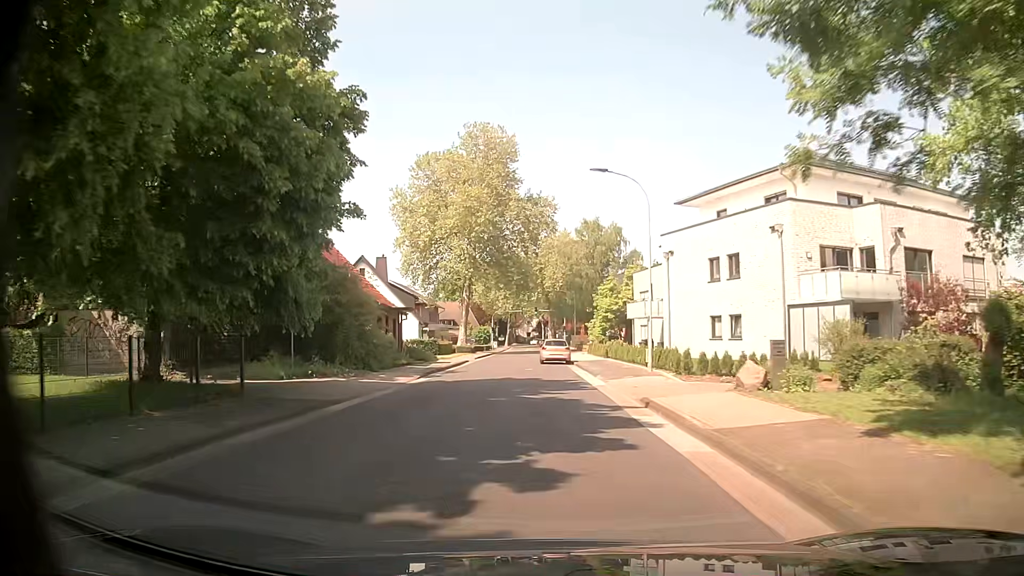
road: tertiary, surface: asphalt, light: Day
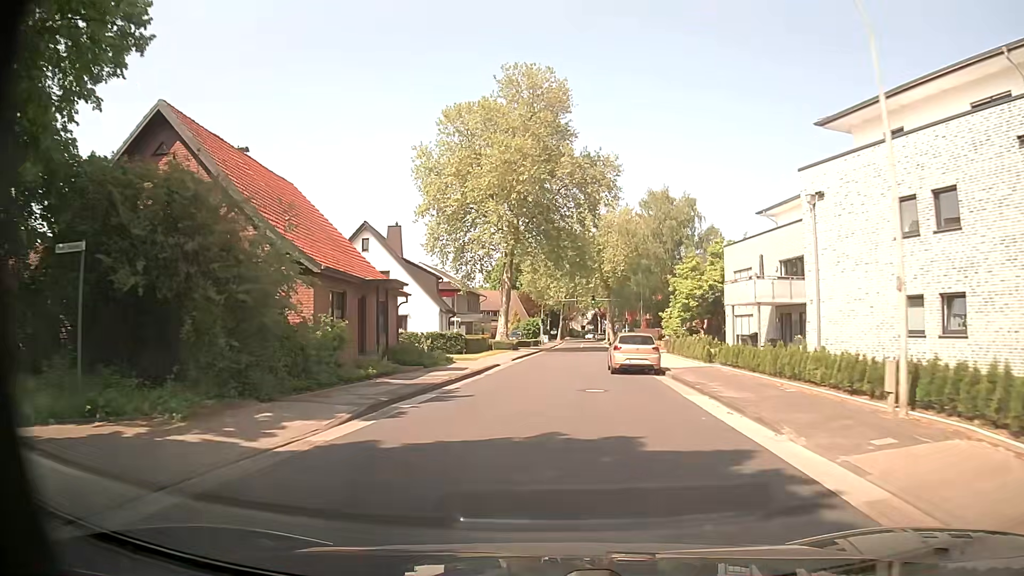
(-0.4, +14.9) m; -4°
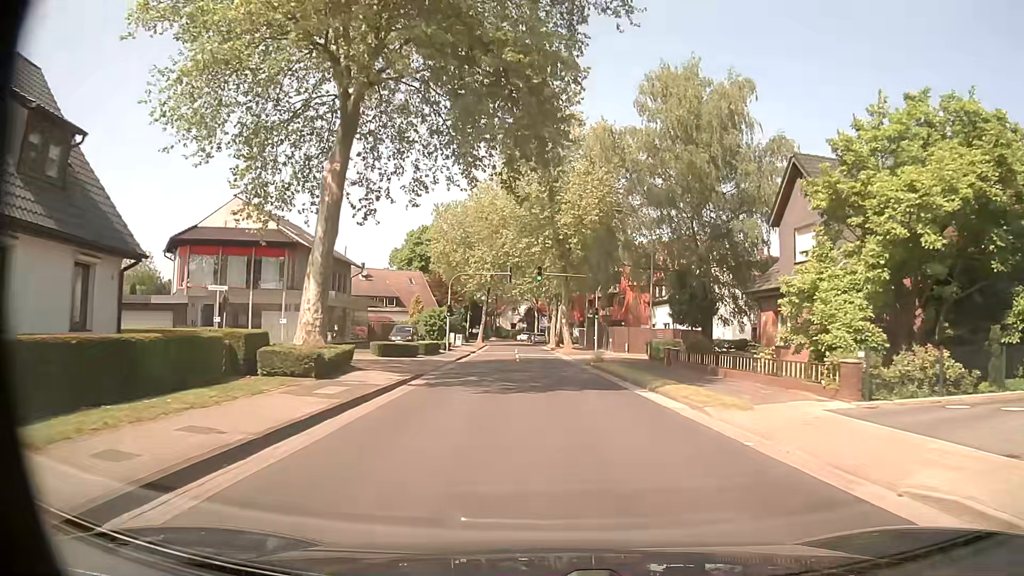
(+1.1, +37.1) m; +6°
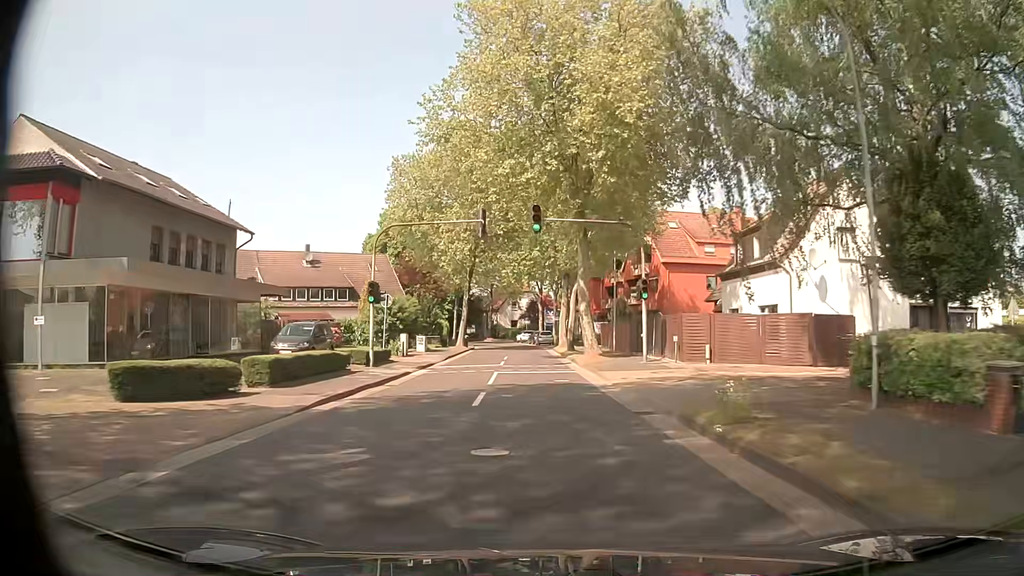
(+0.1, +22.9) m; -1°
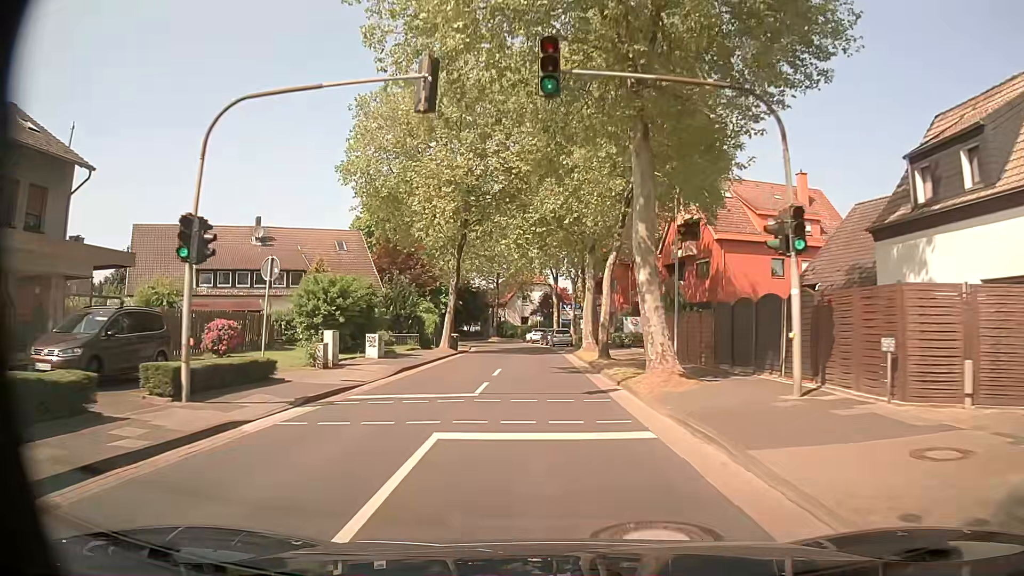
(-0.2, +15.6) m; -1°
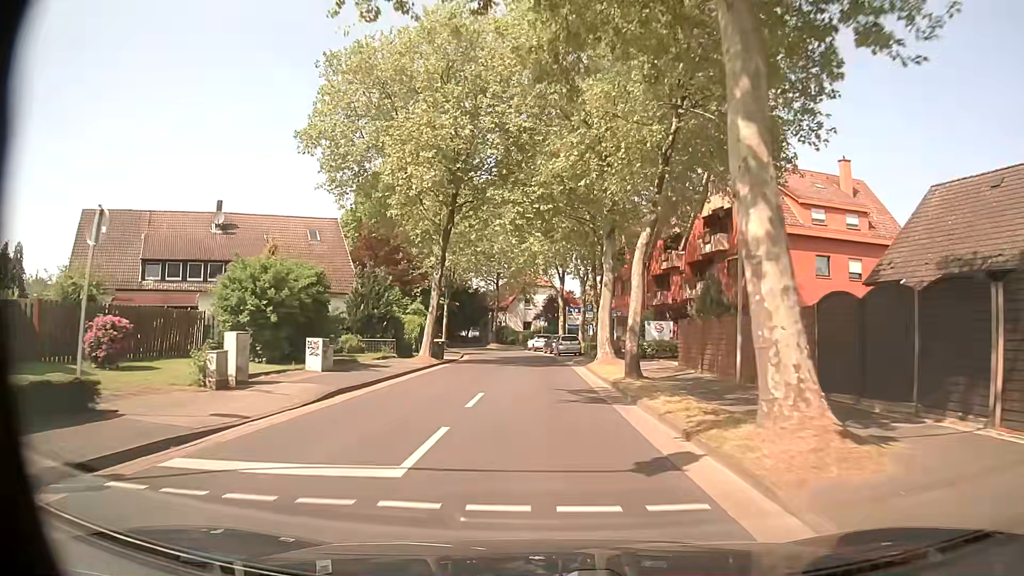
(-0.1, +7.9) m; -1°
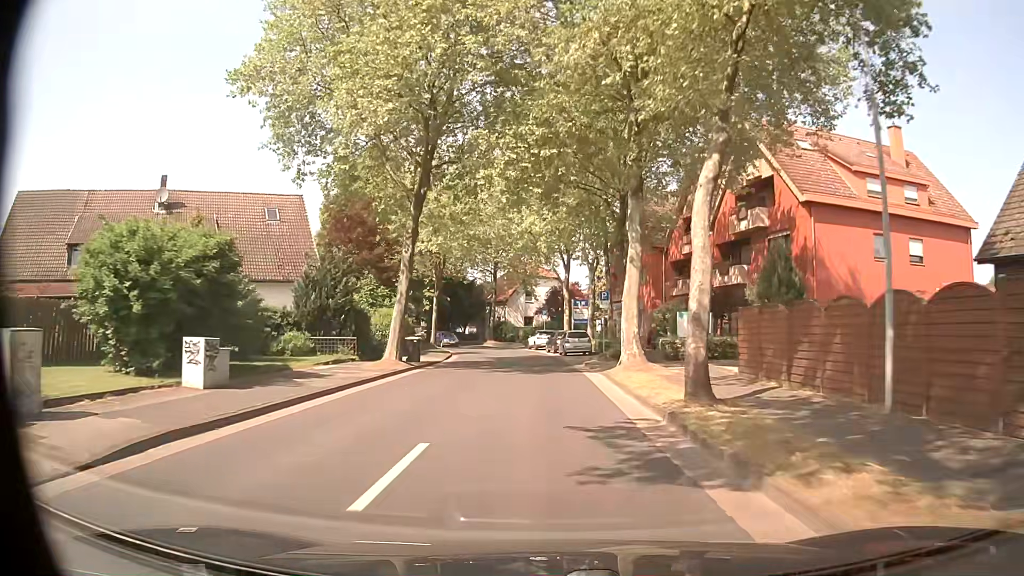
(0.0, +7.9) m; 0°
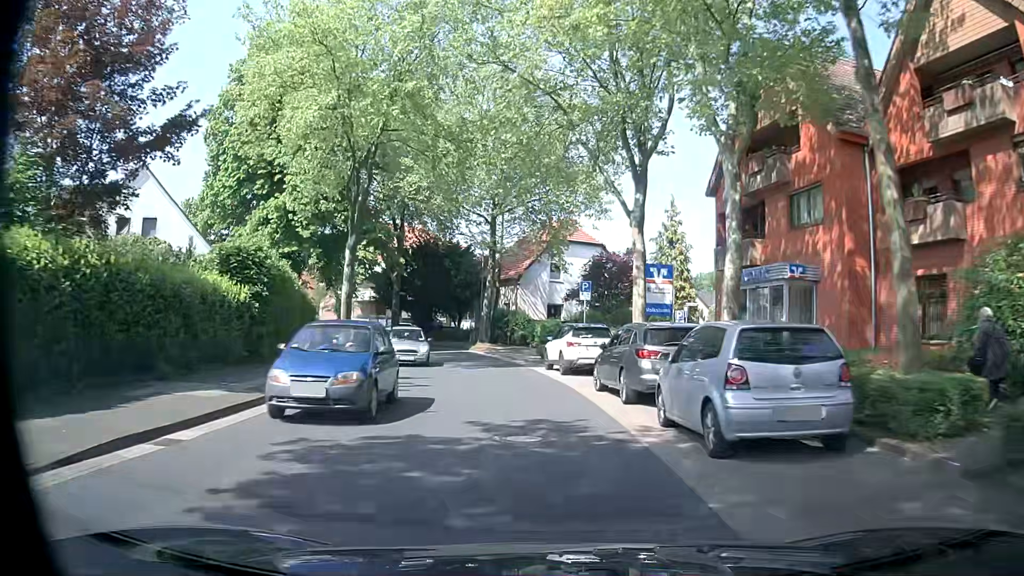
(-0.6, +31.5) m; -2°
(0, +10) (-1, +20) (-3, +30) (-7, +39) (-11, +48) (-17, +56) (-24, +63) (-31, +70) (-38, +77) (-46, +84) m
